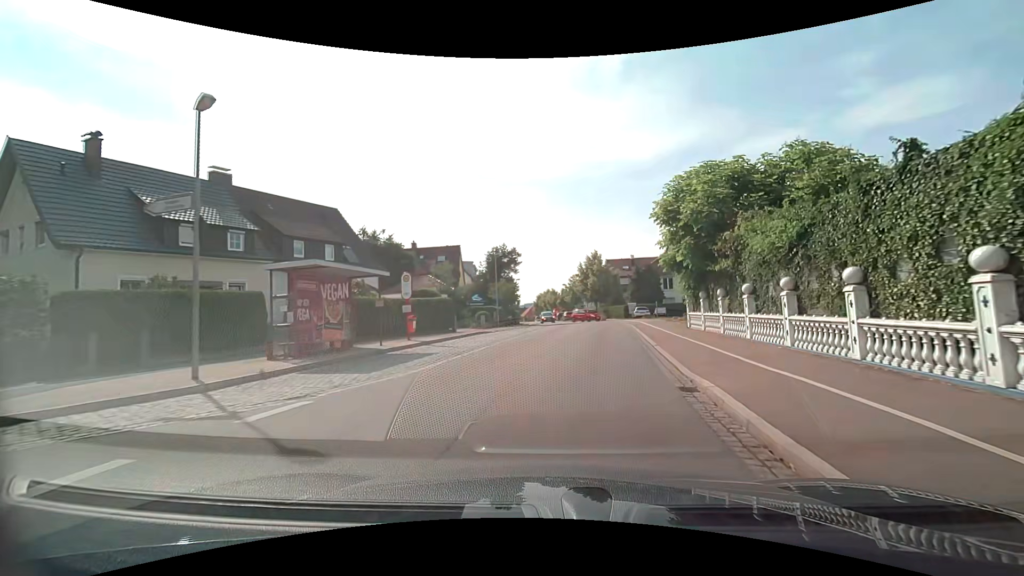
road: tertiary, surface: asphalt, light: Day
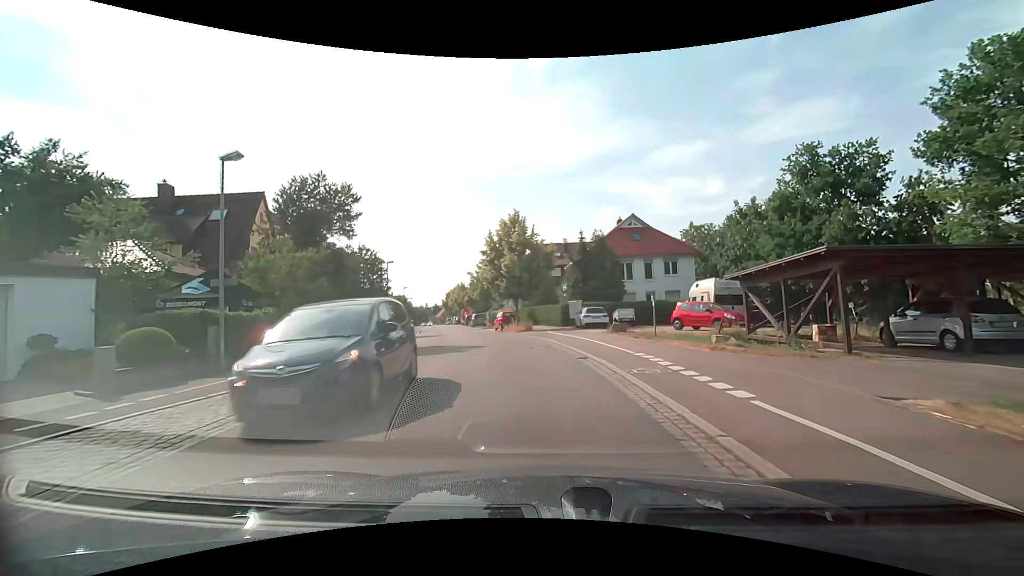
(+2.8, +26.3) m; +9°
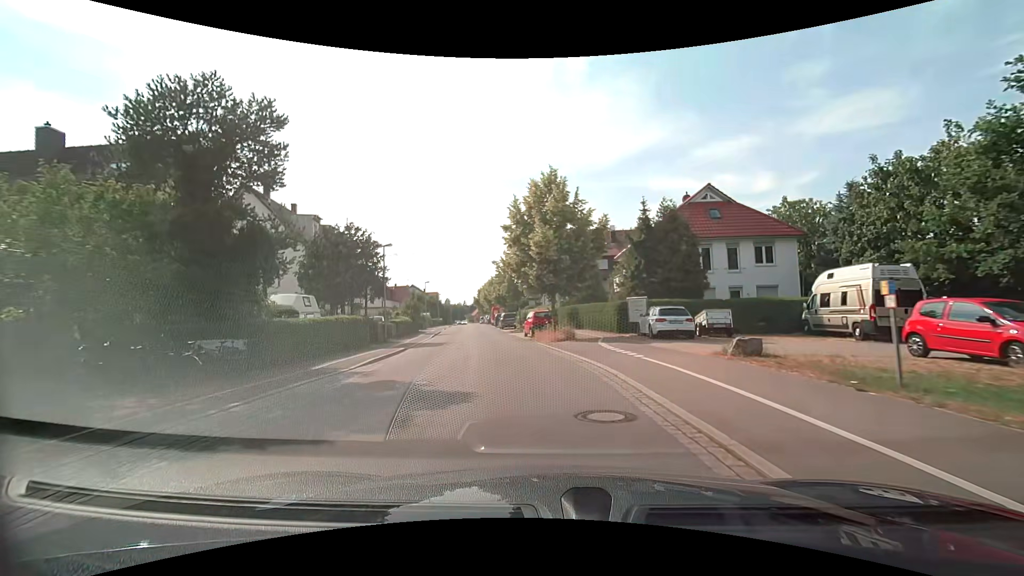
(0.0, +10.6) m; -2°
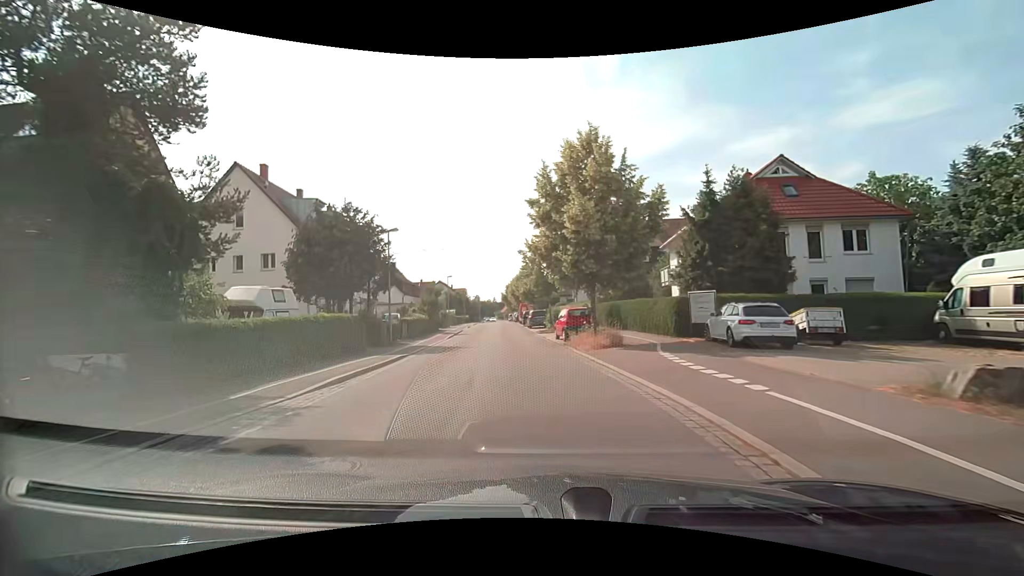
(-0.2, +5.4) m; -4°
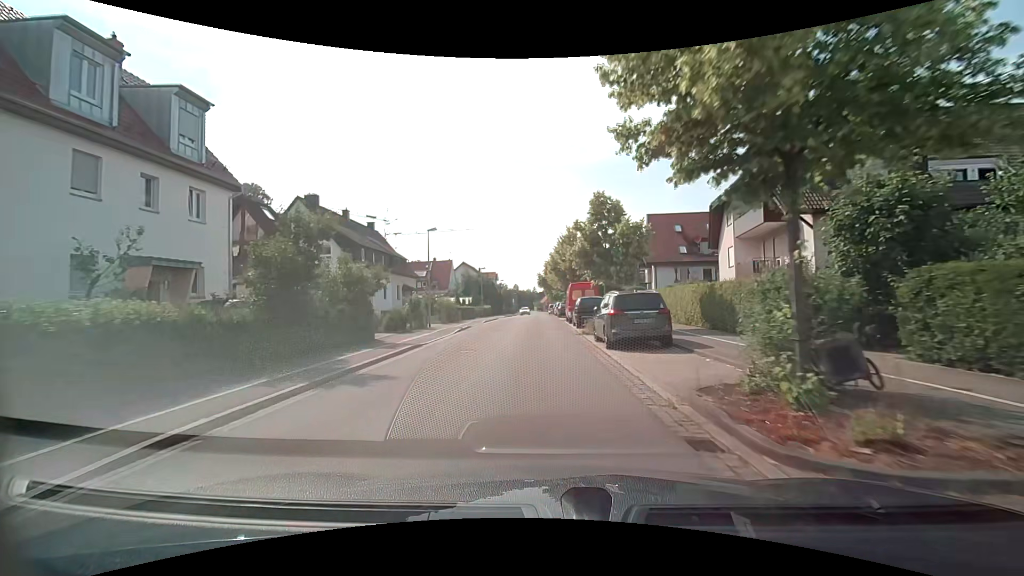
(-2.1, +30.0) m; -5°
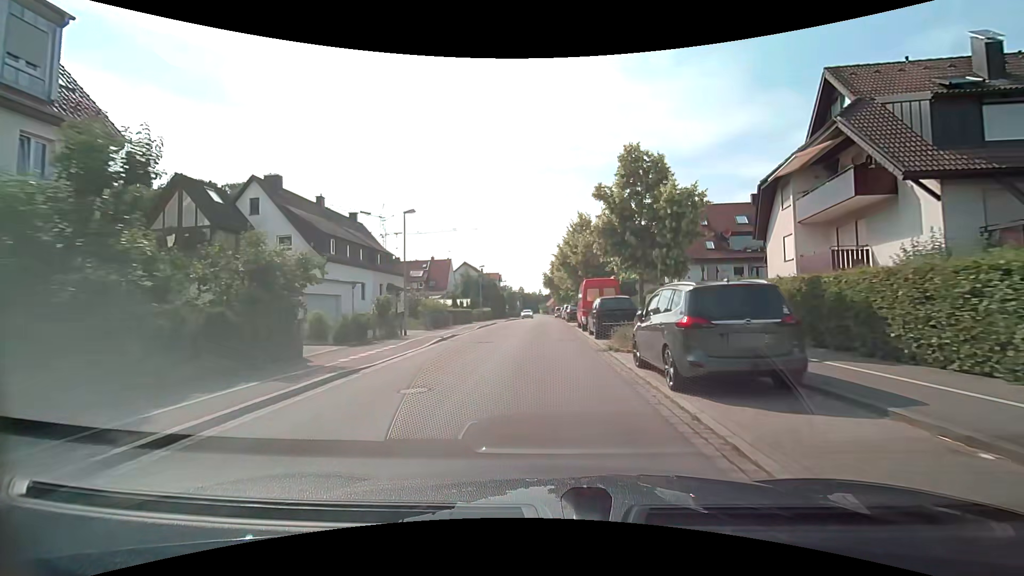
(-0.1, +6.7) m; -2°
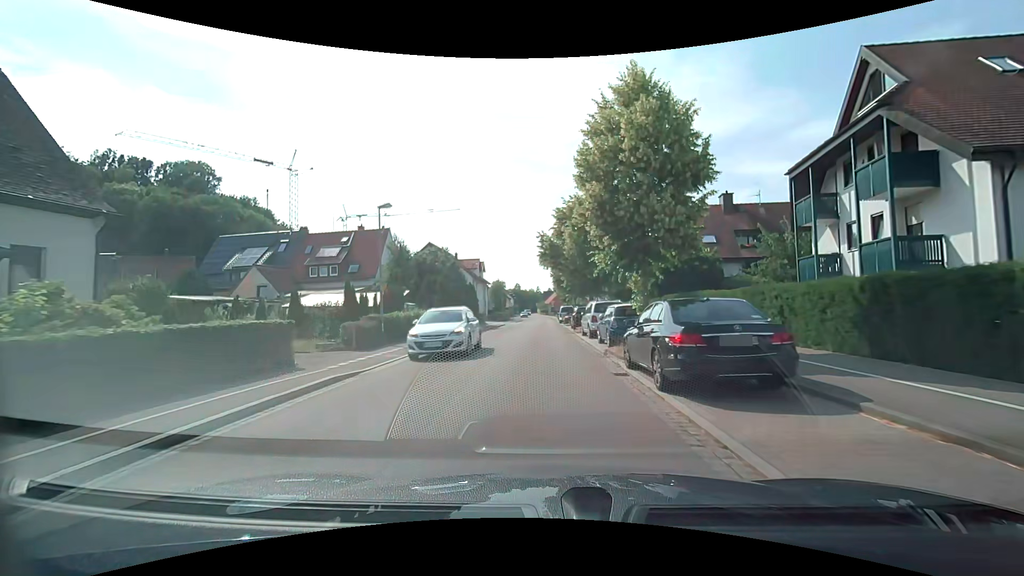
(-0.3, +33.1) m; 0°
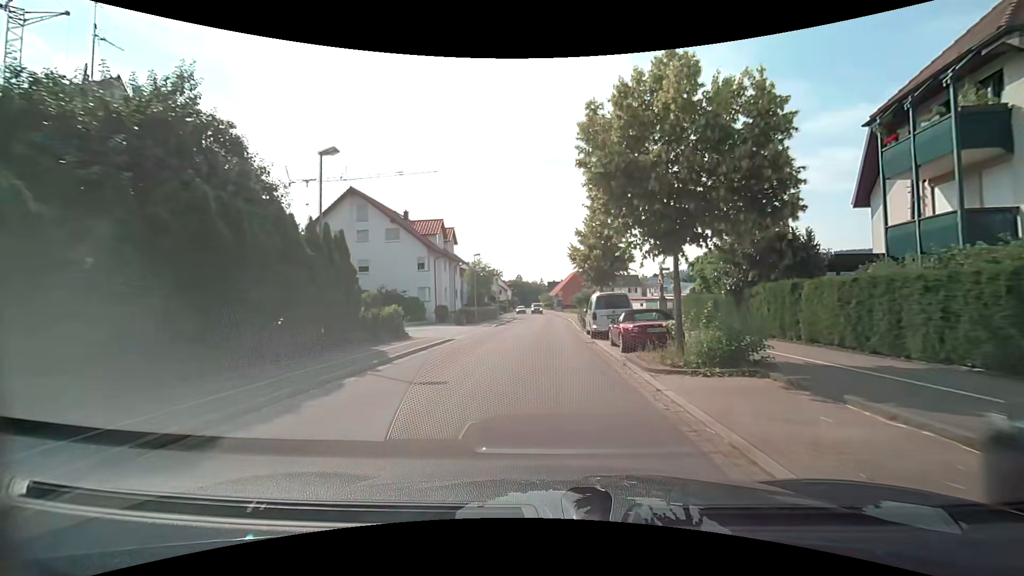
(-0.2, +33.8) m; -1°
(0, +10) (0, +20) (0, +30) (+1, +40) (+1, +50) (+1, +60) (+1, +70) (+1, +80) (0, +90) (-1, +100) m
